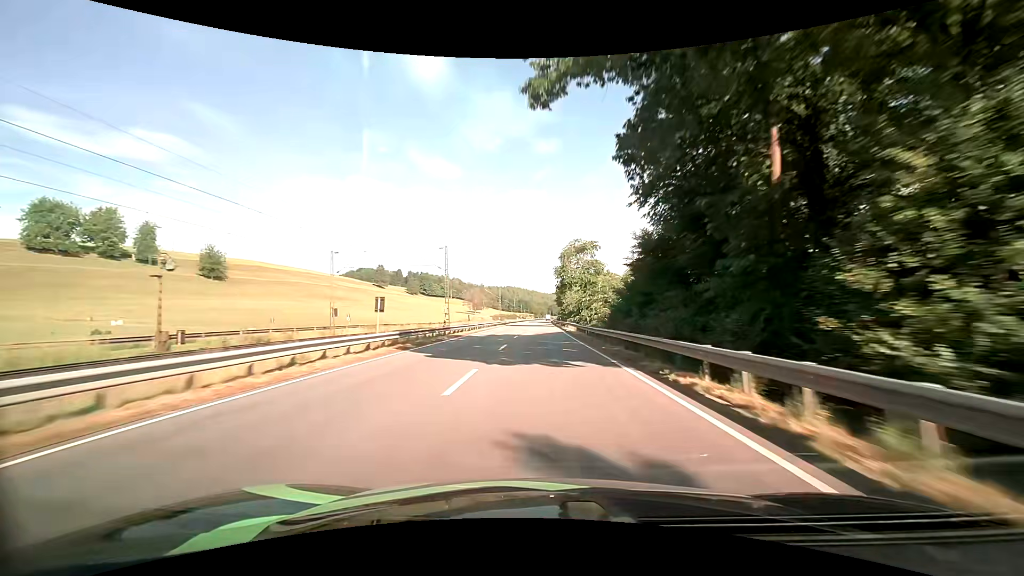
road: primary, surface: asphalt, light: Day
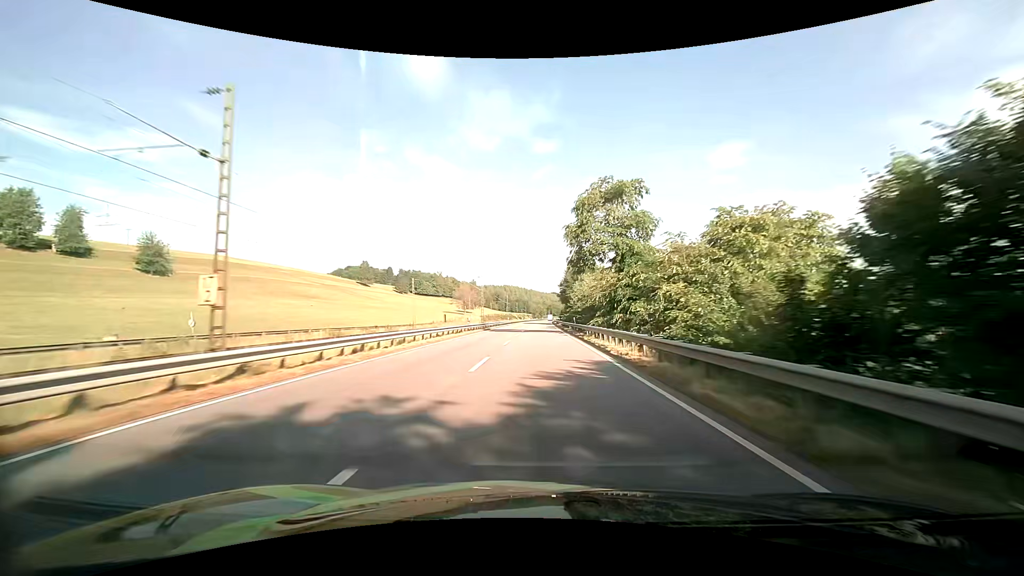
(-0.1, +32.5) m; 0°
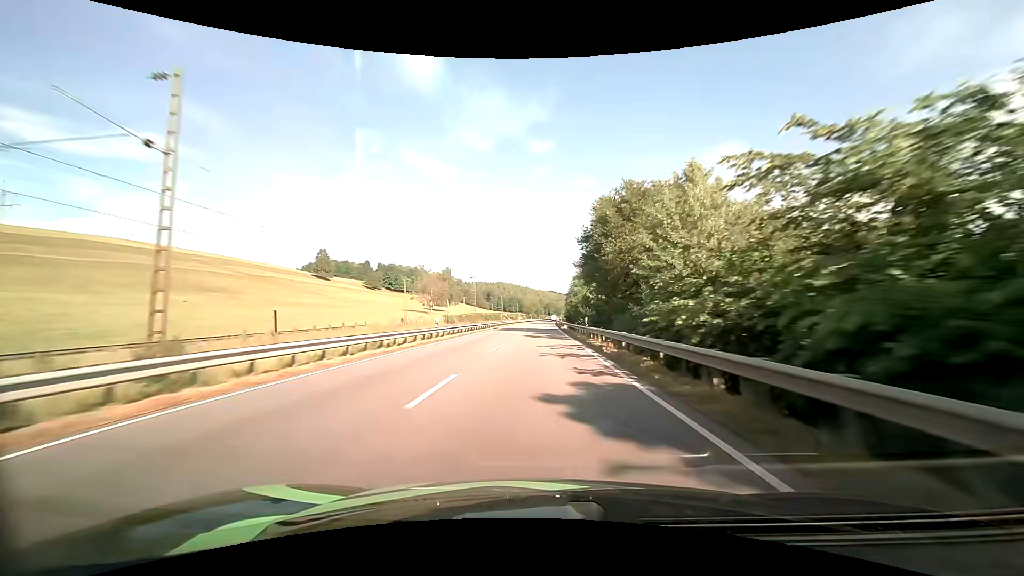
(+0.6, +65.4) m; 0°
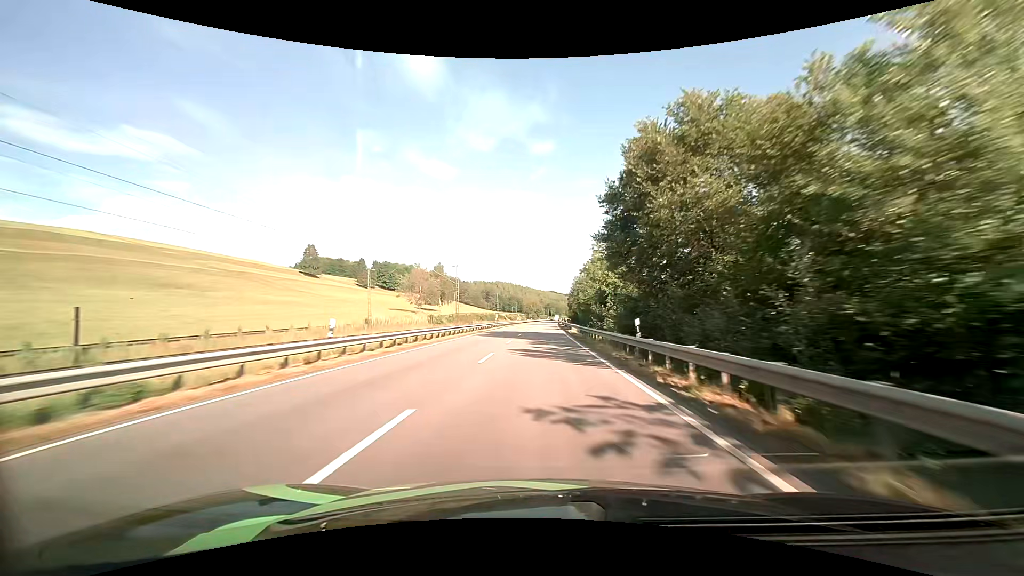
(+0.1, +16.5) m; 0°
(0, +10) (0, +20) (0, +30) (0, +40) (0, +50) (0, +60) (0, +70) (+1, +80) (+1, +90) (+1, +100) m
